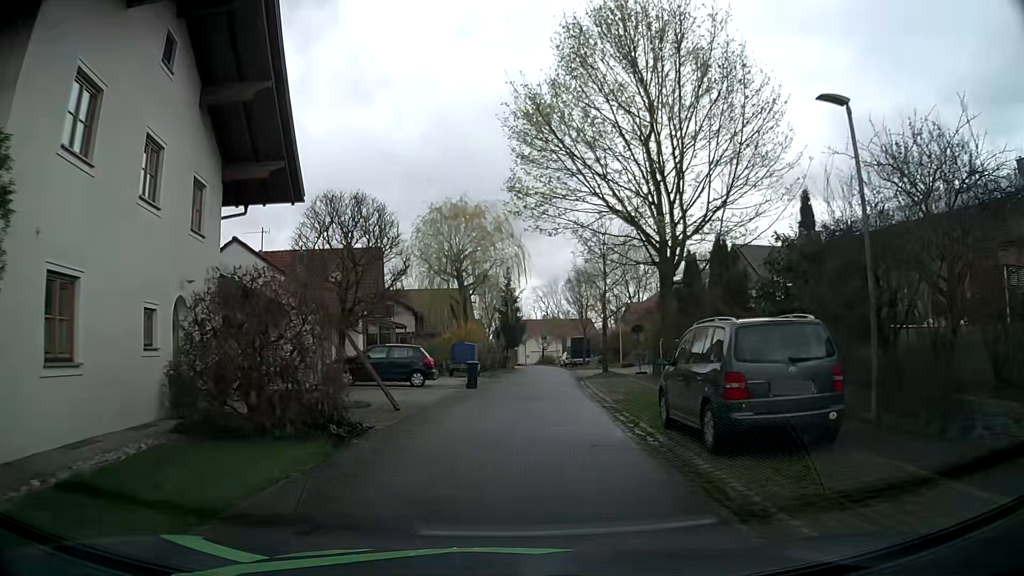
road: residential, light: Day
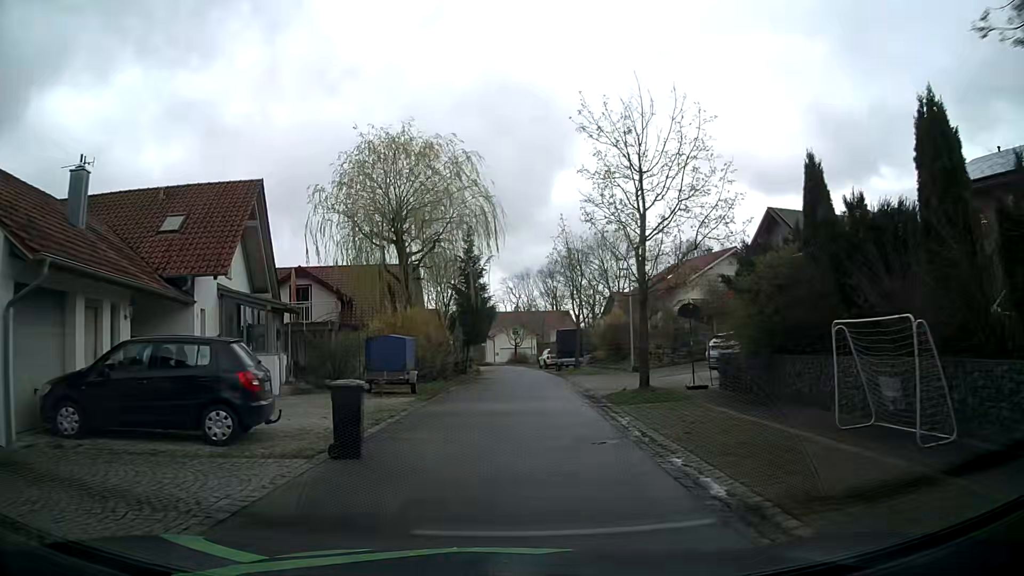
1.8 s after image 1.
(+0.2, +14.8) m; +2°
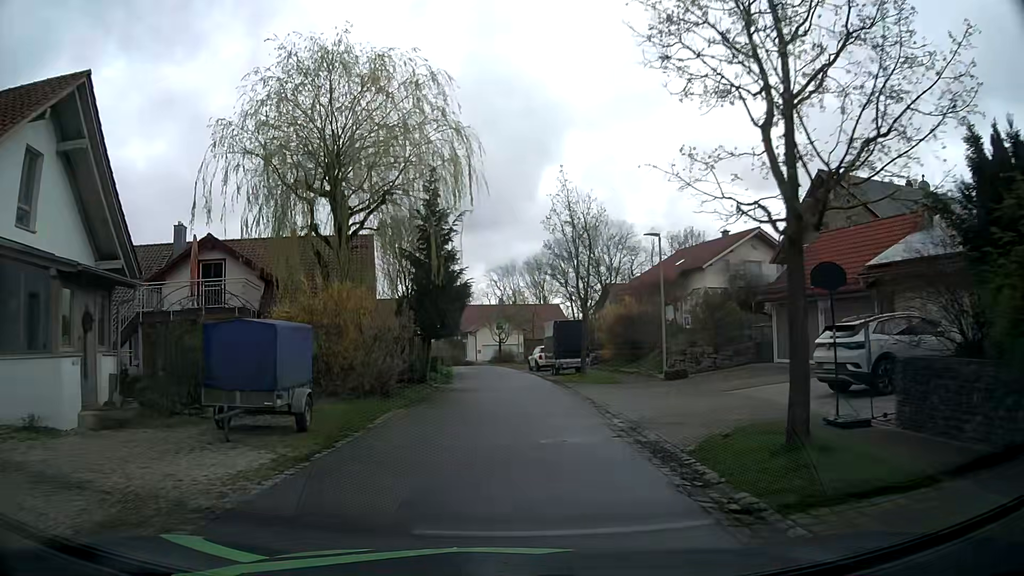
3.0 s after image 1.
(+0.3, +10.0) m; +2°
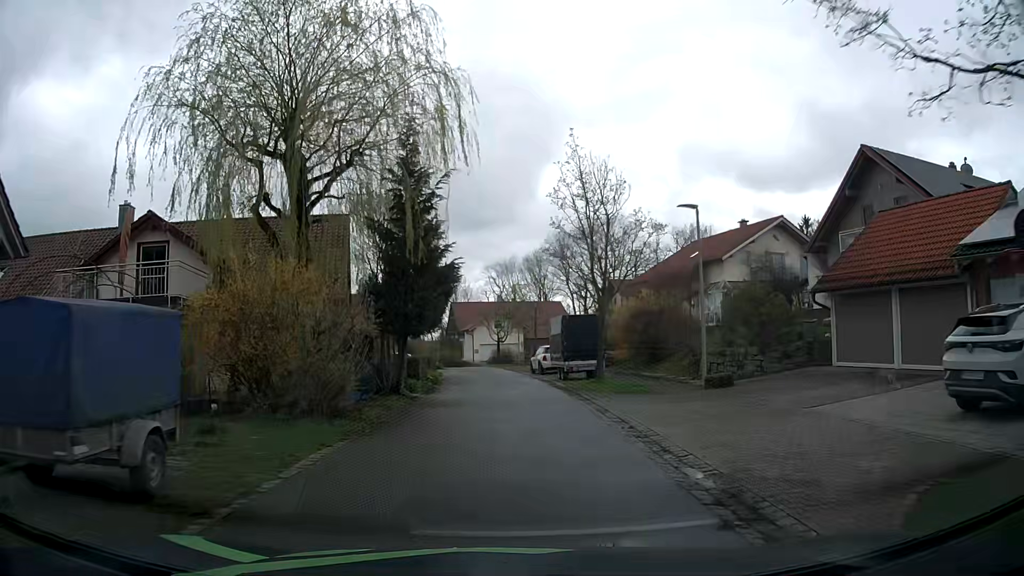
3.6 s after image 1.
(0.0, +5.0) m; 0°
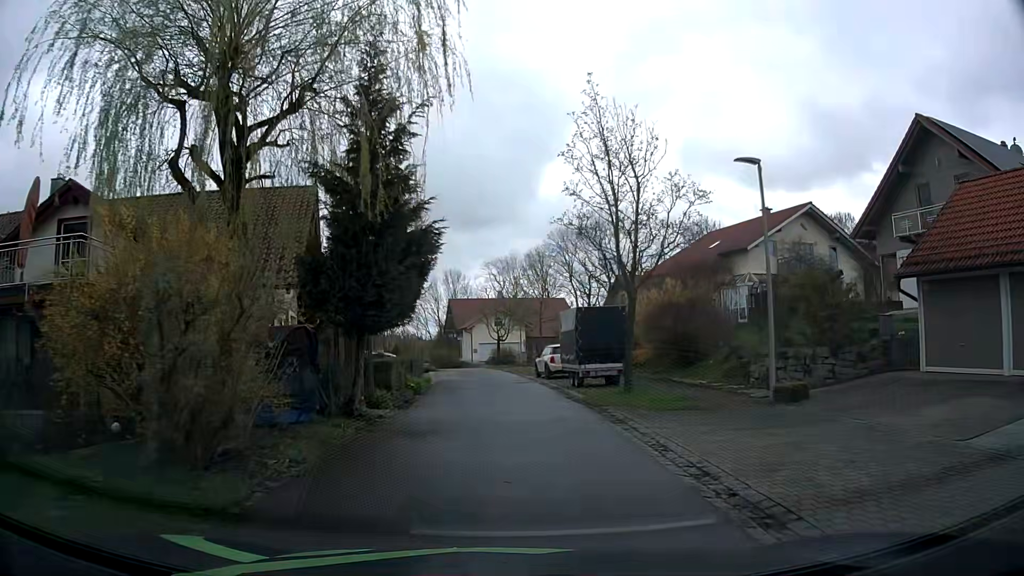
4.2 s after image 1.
(0.0, +5.0) m; 0°
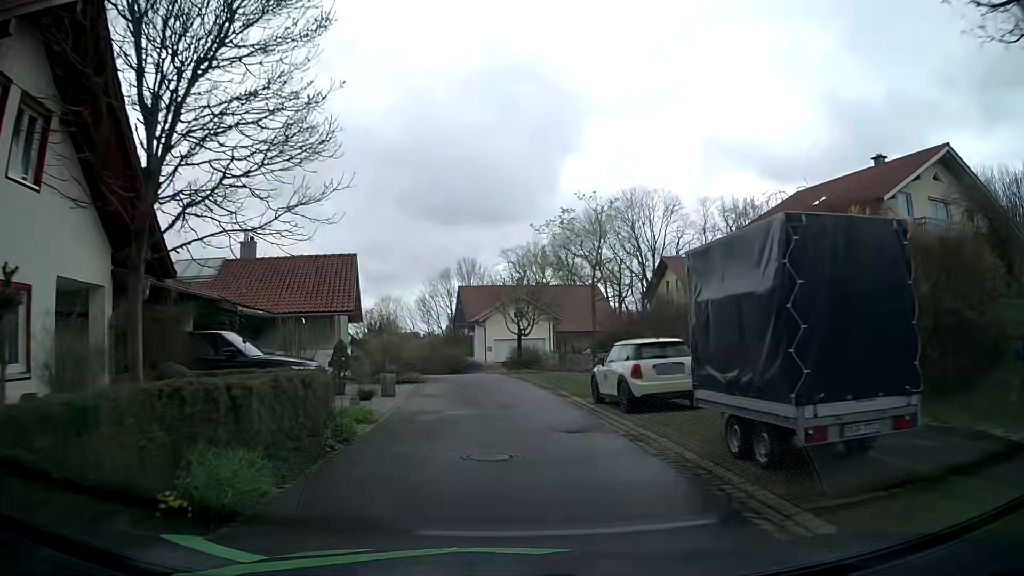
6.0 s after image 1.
(0.0, +14.9) m; -1°
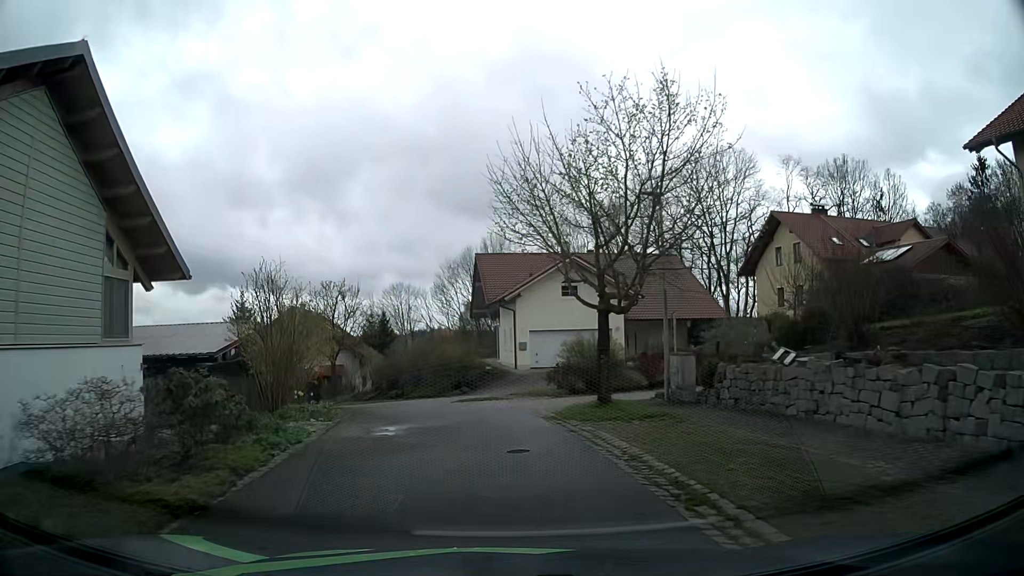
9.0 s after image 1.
(-0.5, +22.8) m; -3°
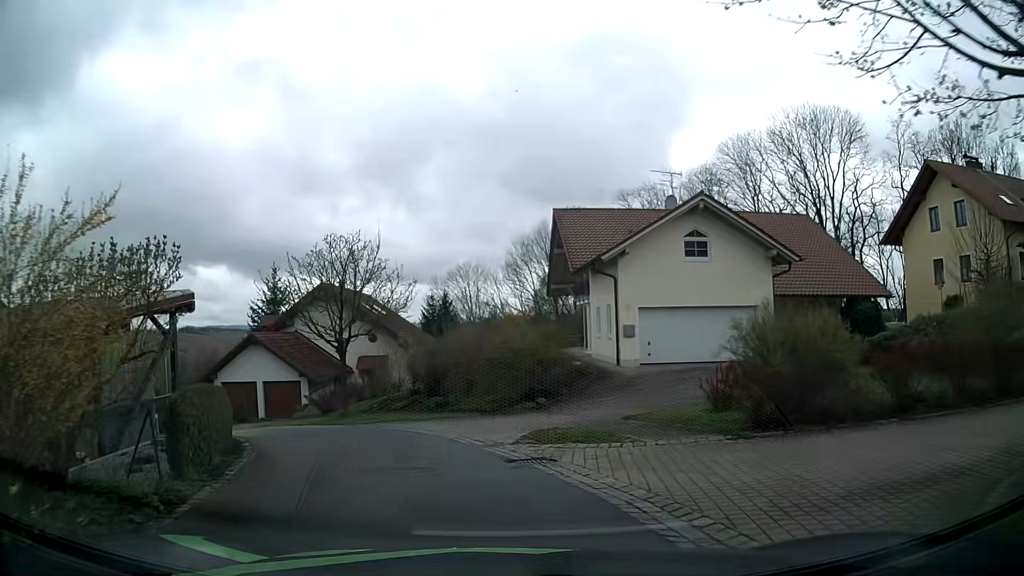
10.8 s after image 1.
(-0.4, +12.0) m; -6°
(-1, +10) (-5, +19) (-12, +26) (-20, +32) (-28, +37) (-36, +44) (-43, +51) (-49, +59) (-58, +63) (-67, +60) m
